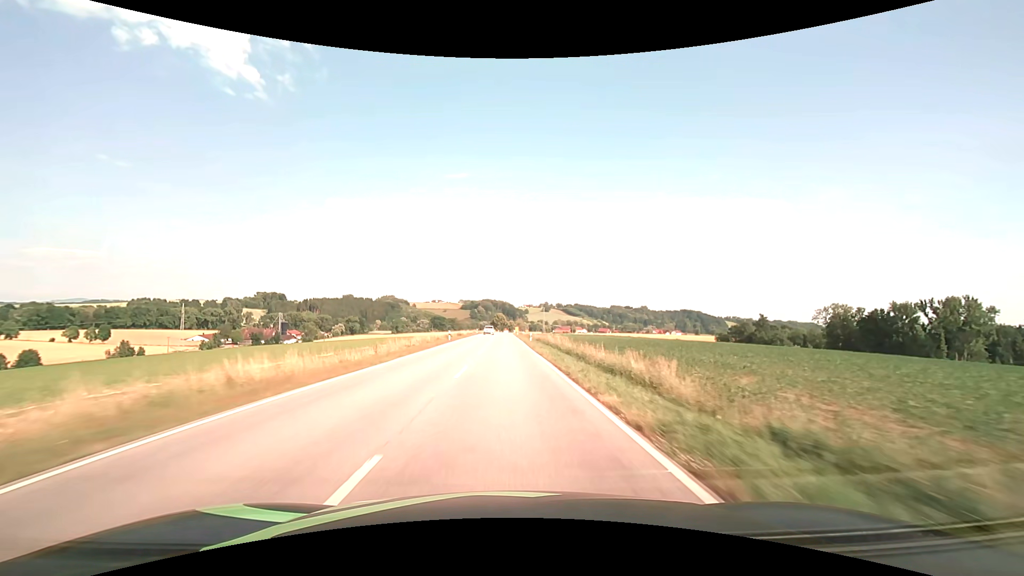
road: secondary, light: Day
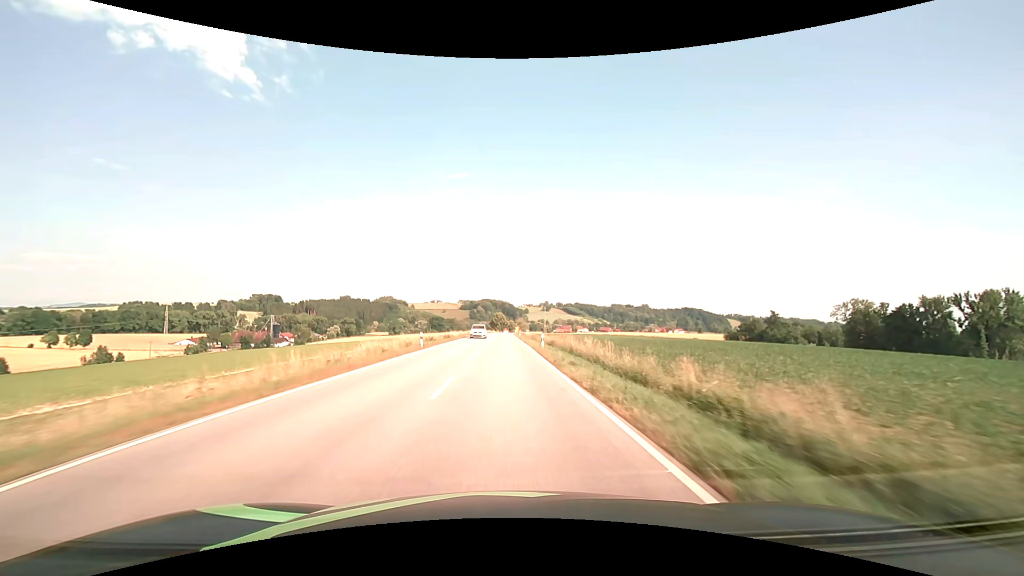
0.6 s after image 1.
(0.0, +15.8) m; 0°
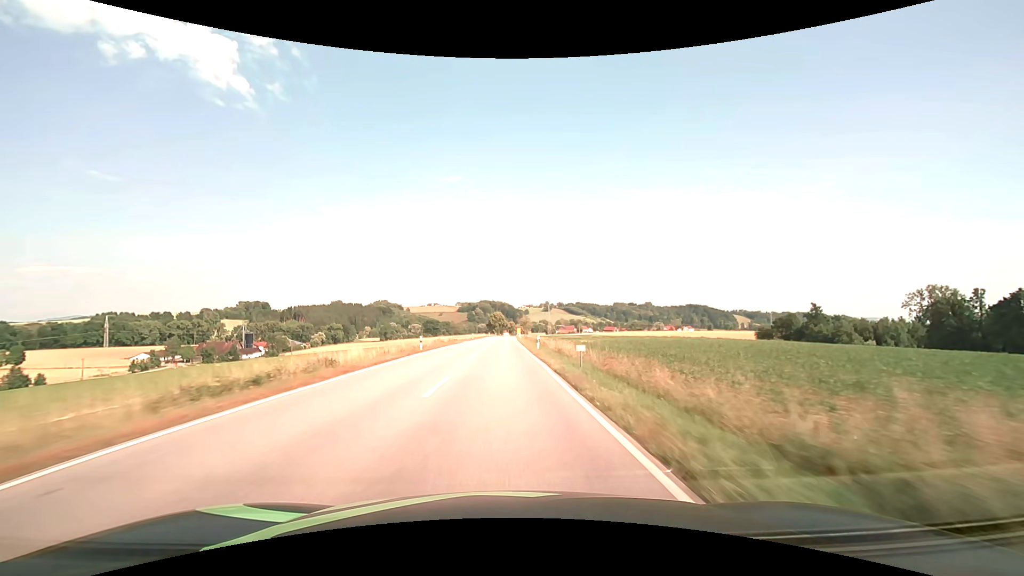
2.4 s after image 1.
(0.0, +47.4) m; 0°
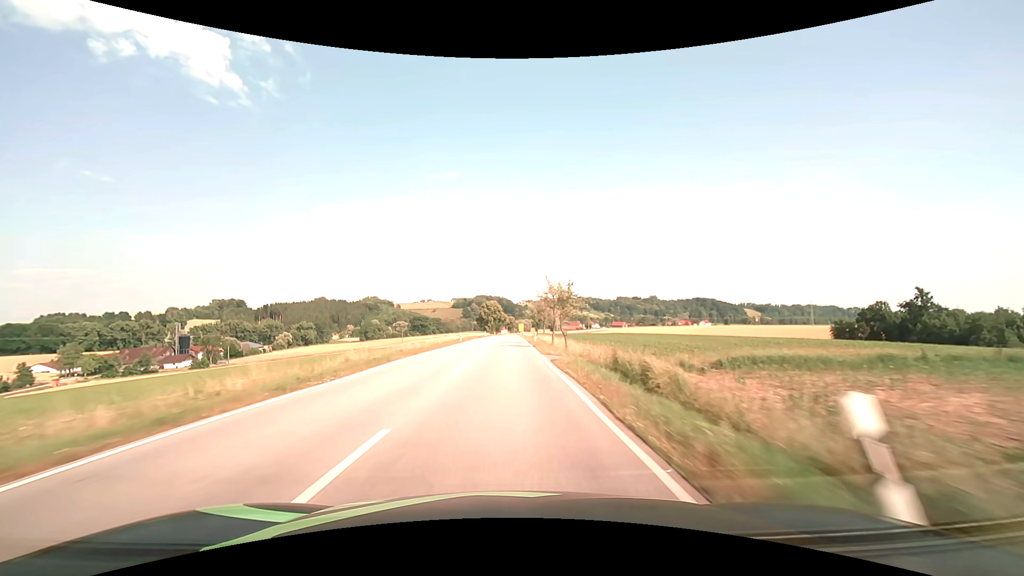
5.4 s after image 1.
(+0.1, +79.2) m; 0°
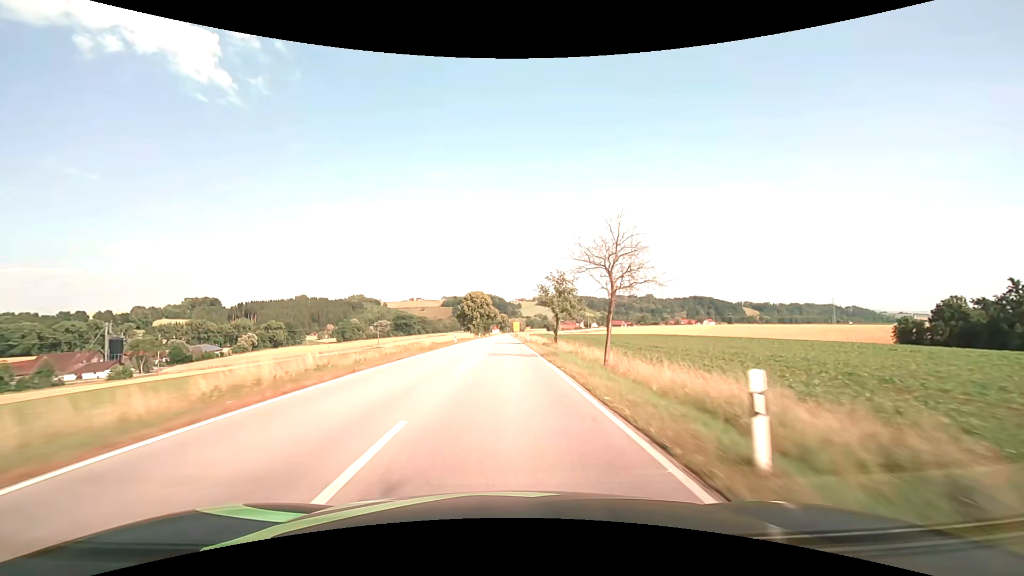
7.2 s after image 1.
(+0.3, +47.6) m; +1°
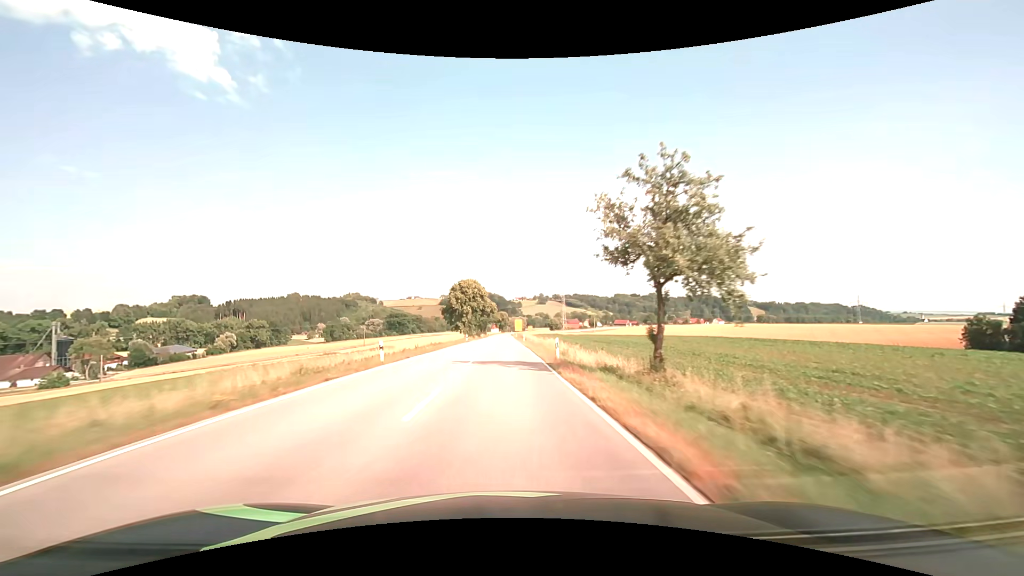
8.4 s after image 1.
(0.0, +31.7) m; 0°
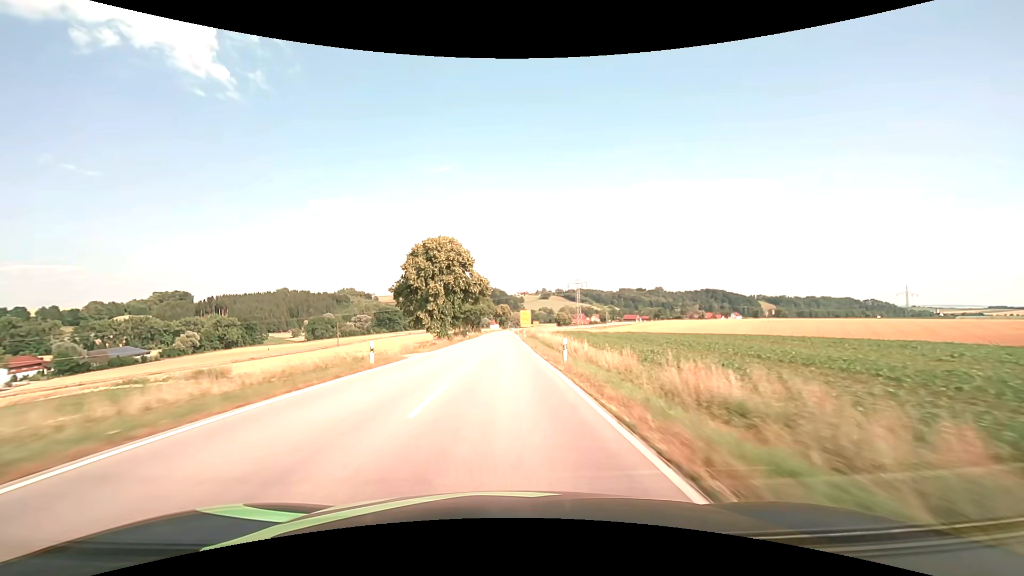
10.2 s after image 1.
(0.0, +47.6) m; 0°
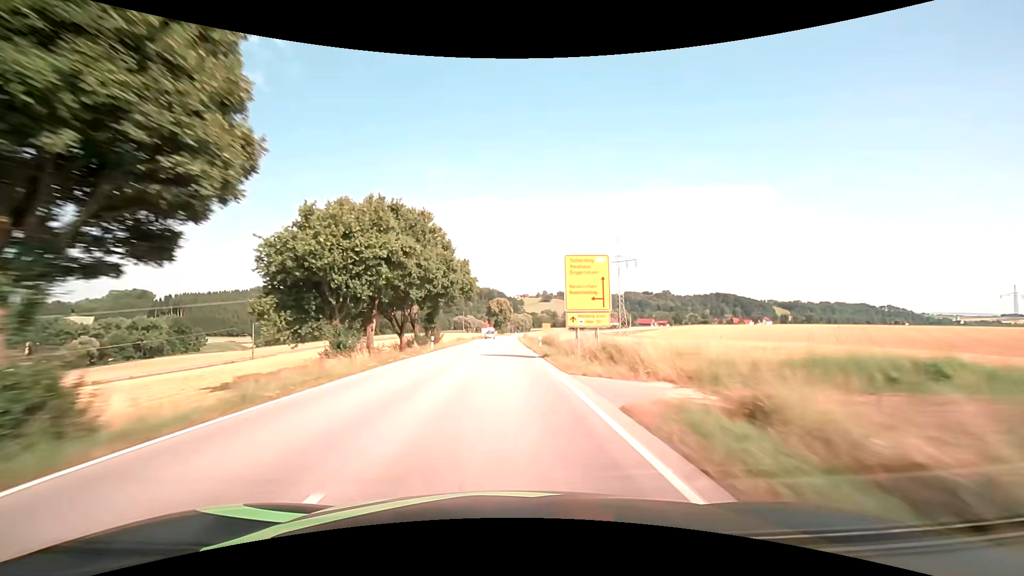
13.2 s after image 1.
(0.0, +79.2) m; 0°
(0, +10) (0, +20) (0, +30) (0, +40) (0, +50) (0, +60) (0, +70) (0, +80) (0, +90) (0, +100) m
